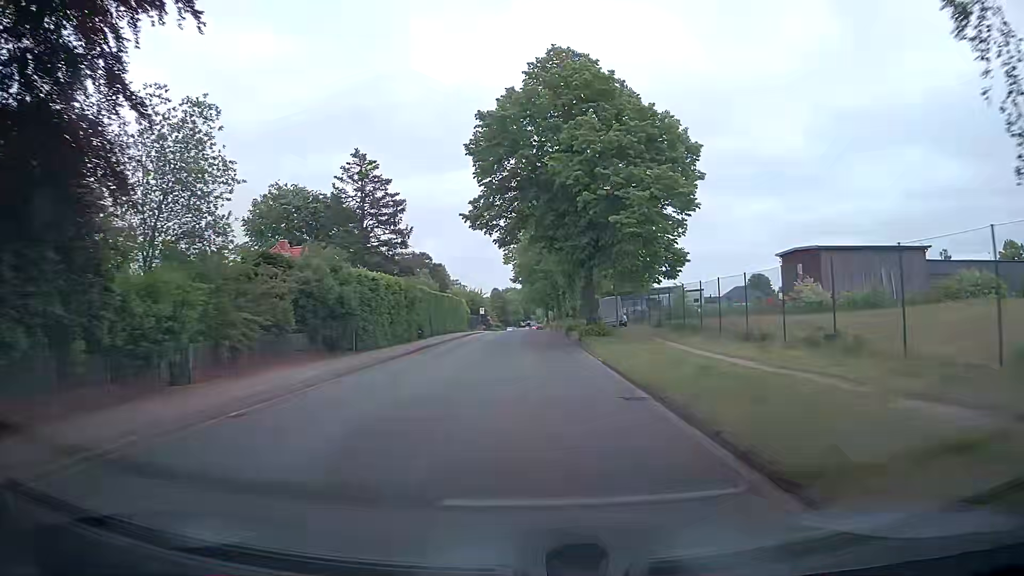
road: unclassified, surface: asphalt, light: Day
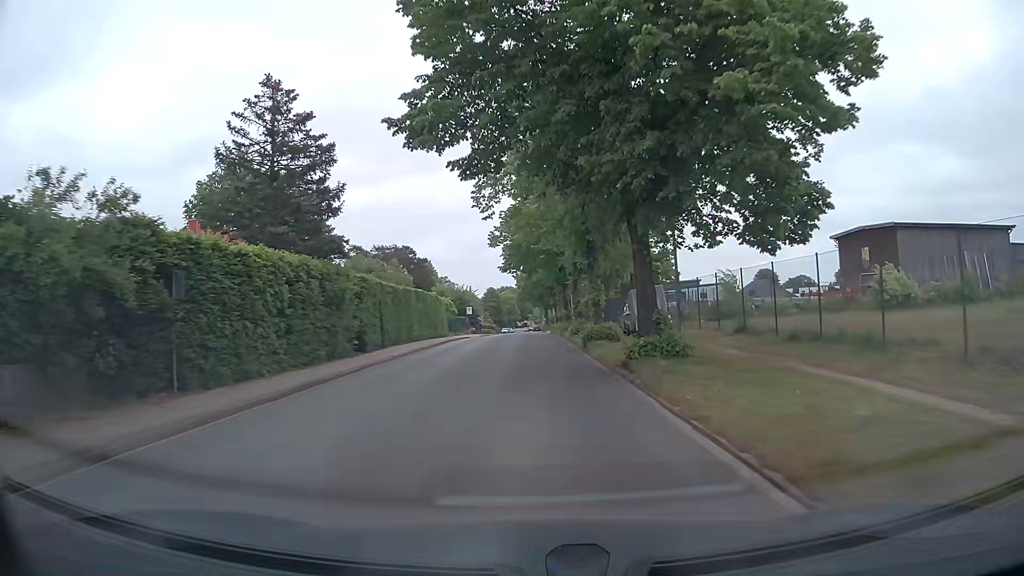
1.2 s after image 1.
(+0.1, +14.7) m; 0°
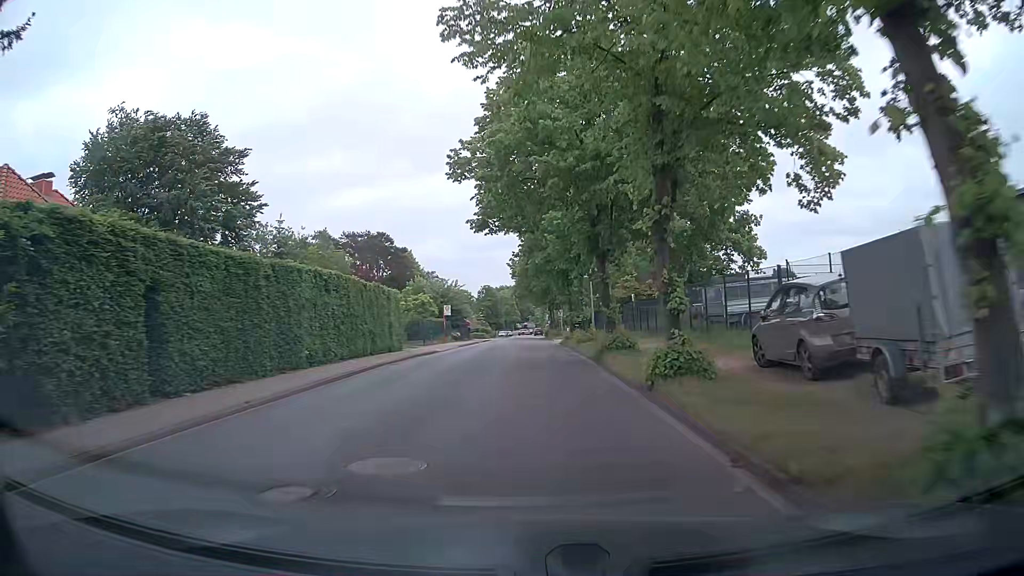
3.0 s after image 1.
(-0.1, +20.9) m; 0°
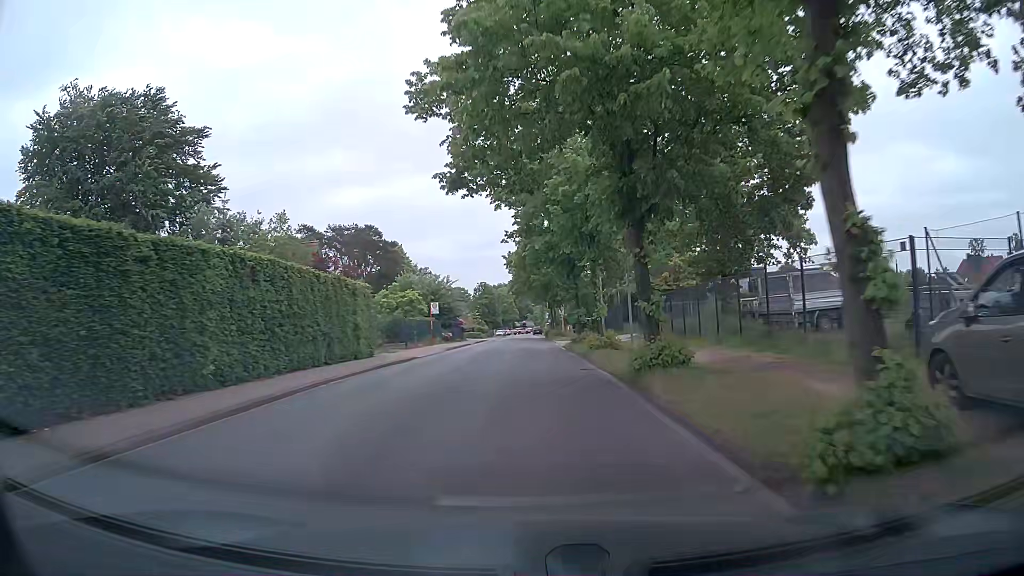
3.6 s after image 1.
(0.0, +6.7) m; 0°
